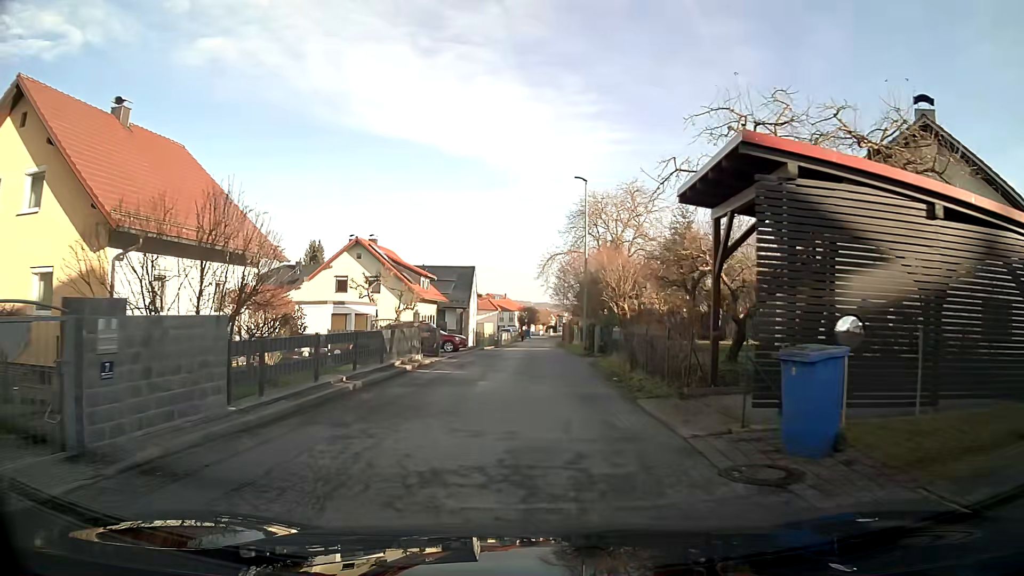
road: residential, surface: asphalt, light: Day
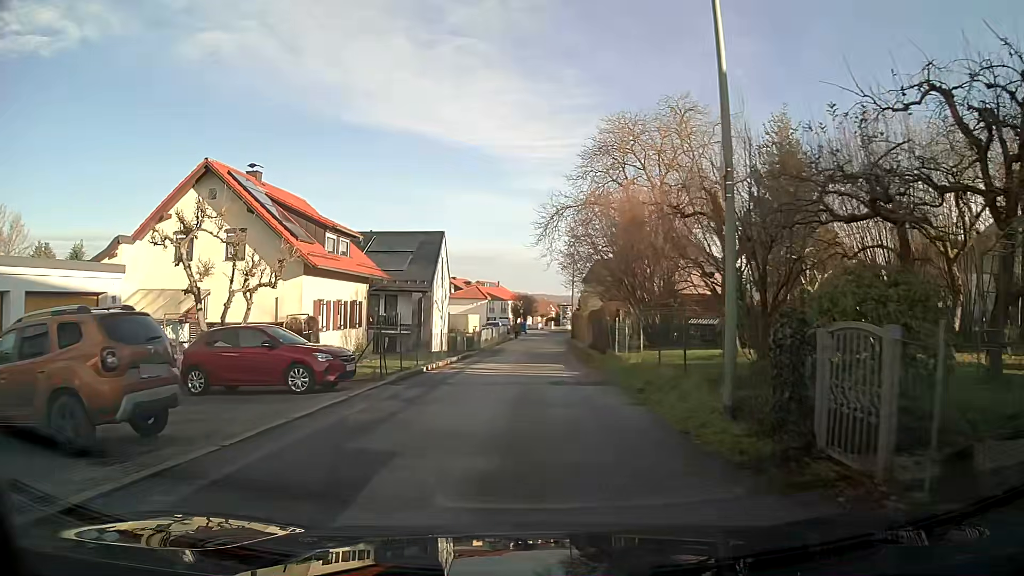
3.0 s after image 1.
(+0.1, +23.5) m; 0°
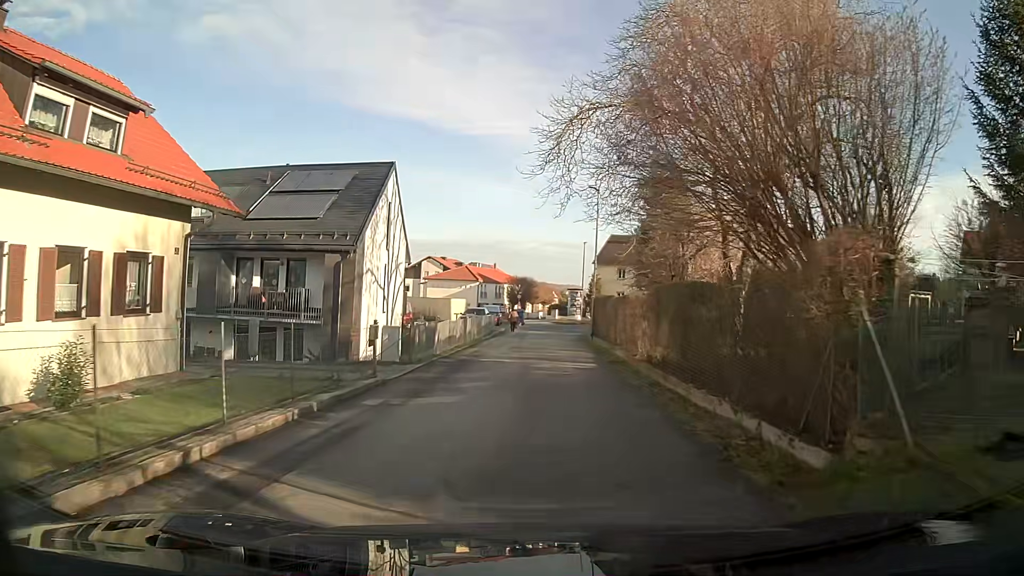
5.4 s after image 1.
(0.0, +19.0) m; 0°
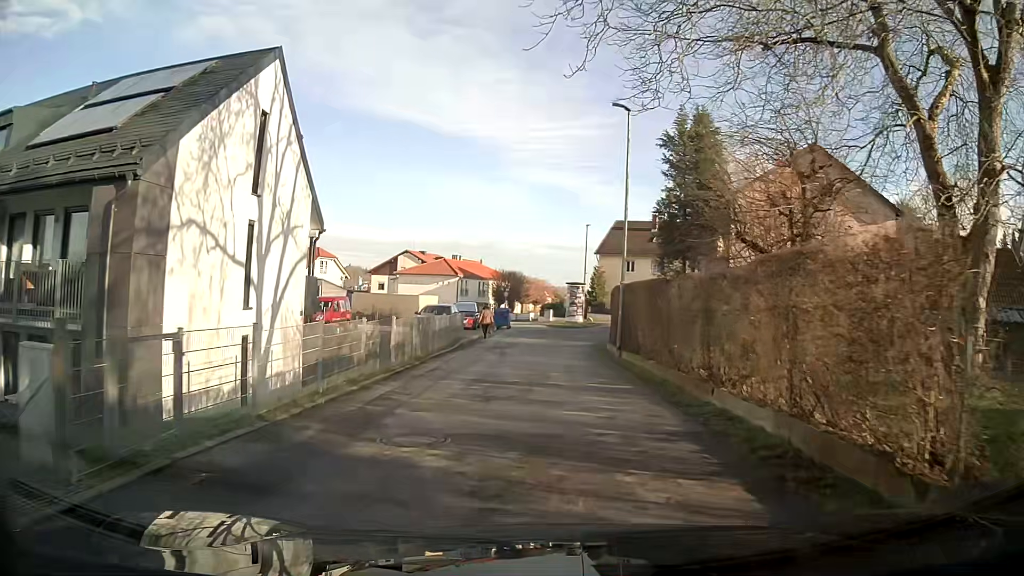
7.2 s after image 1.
(+0.1, +14.4) m; +1°
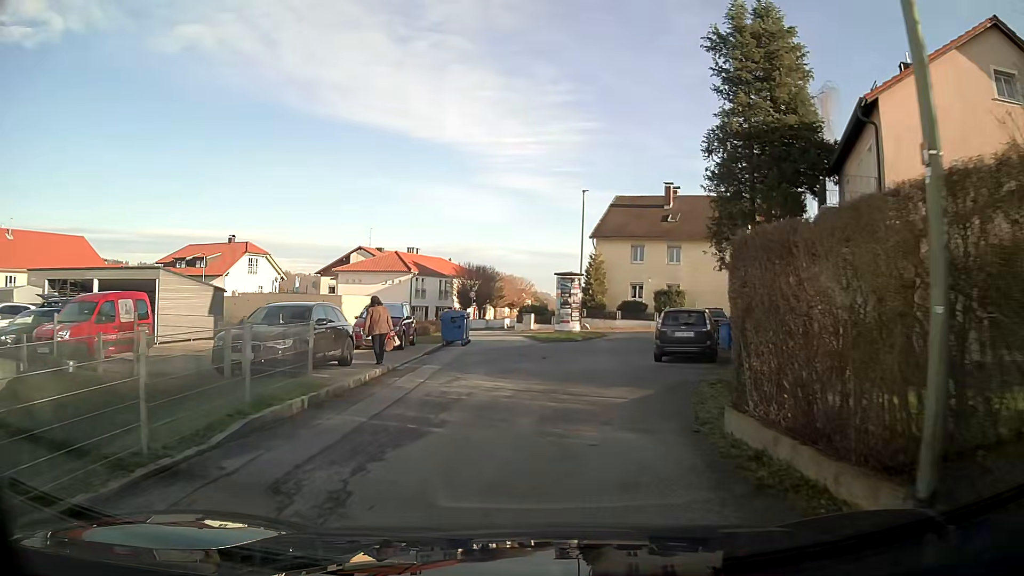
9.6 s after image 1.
(+0.3, +17.5) m; +3°
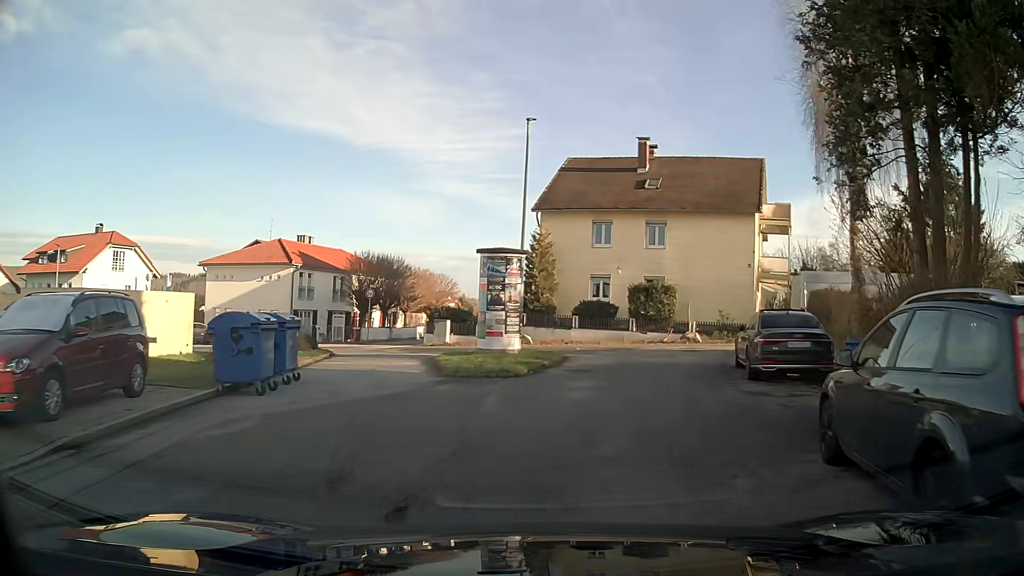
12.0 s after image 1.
(+0.7, +15.5) m; +7°
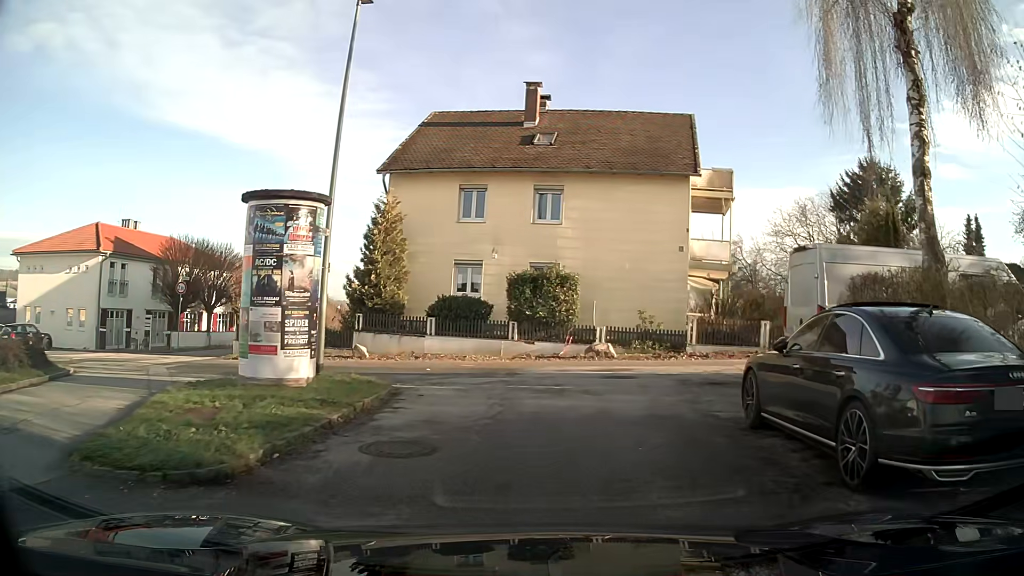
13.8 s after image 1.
(+0.9, +9.5) m; +10°
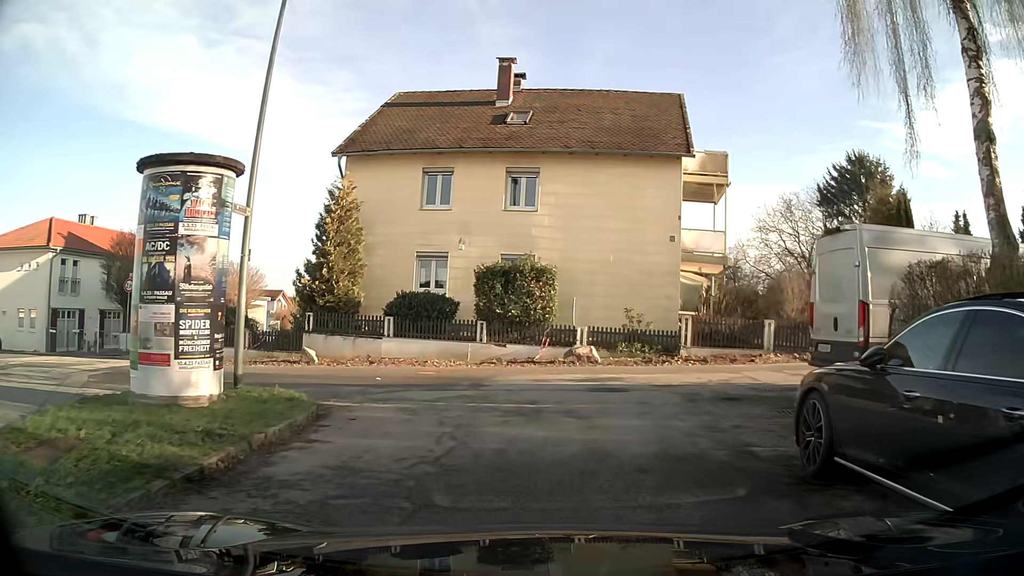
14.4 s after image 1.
(0.0, +2.7) m; +2°
(+1, +10) (+8, +15) (+18, +14) (+28, +14) (+38, +13) (+48, +11) (+58, +10) (+68, +9) (+78, +8) (+88, +7) m
